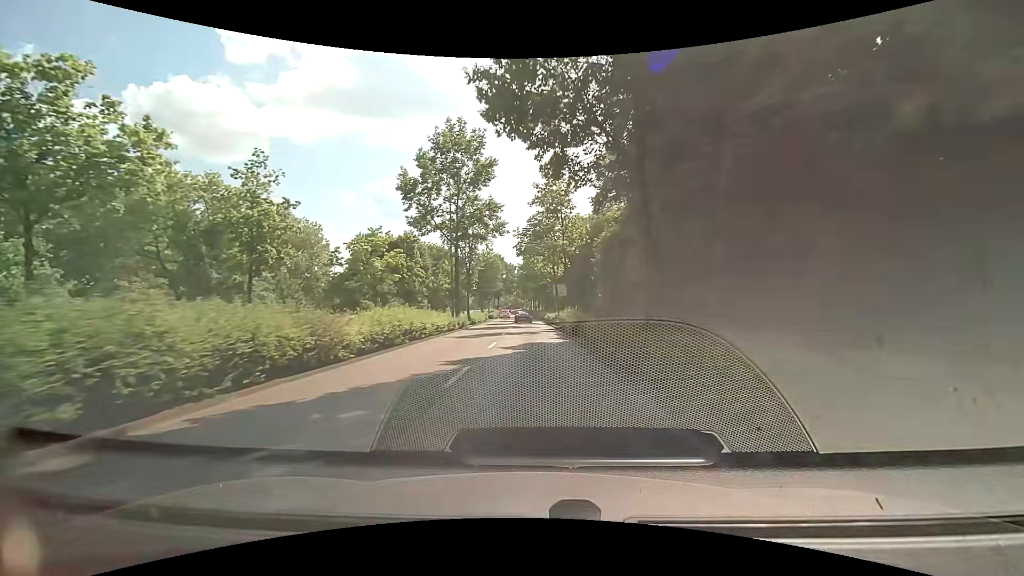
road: primary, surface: asphalt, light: Day
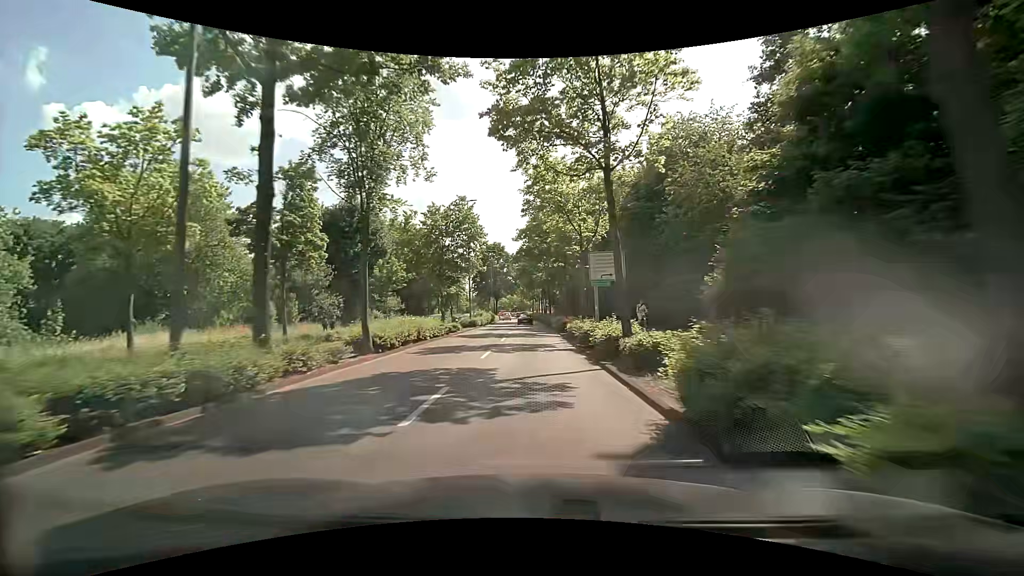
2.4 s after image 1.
(-1.0, +29.8) m; -3°
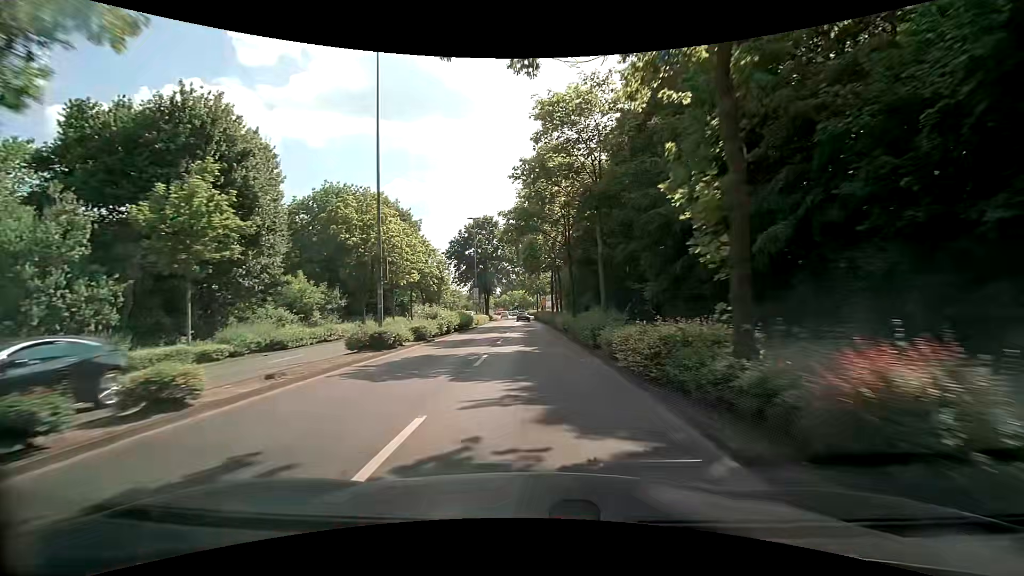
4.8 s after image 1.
(-0.3, +29.7) m; 0°
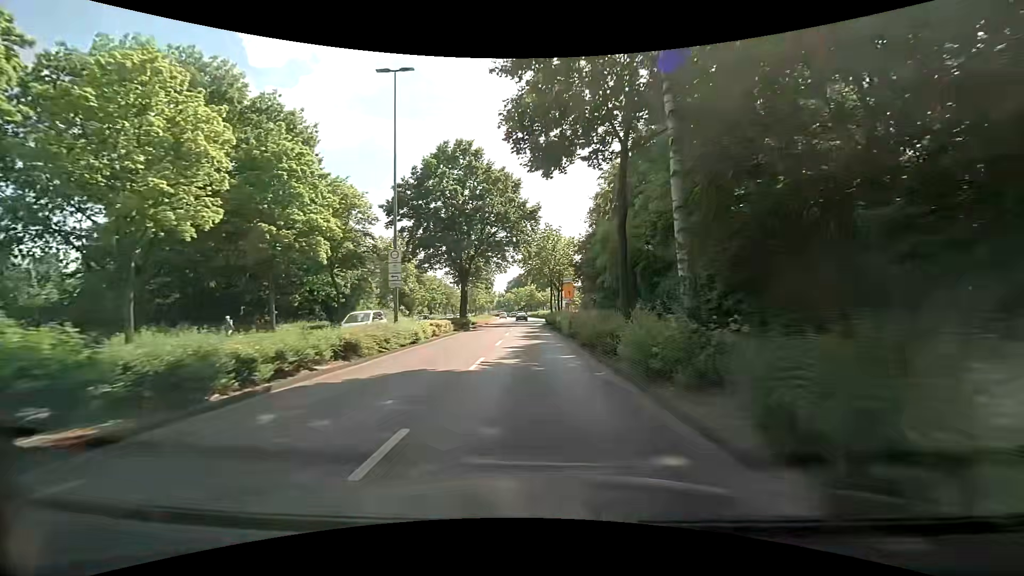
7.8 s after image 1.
(-0.3, +37.1) m; -1°
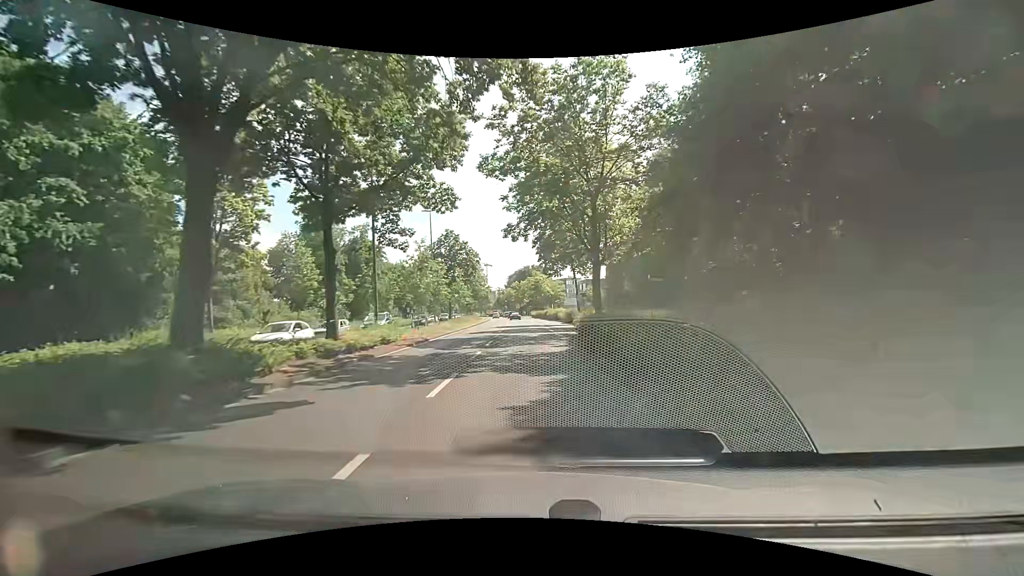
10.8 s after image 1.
(-0.4, +37.1) m; -1°
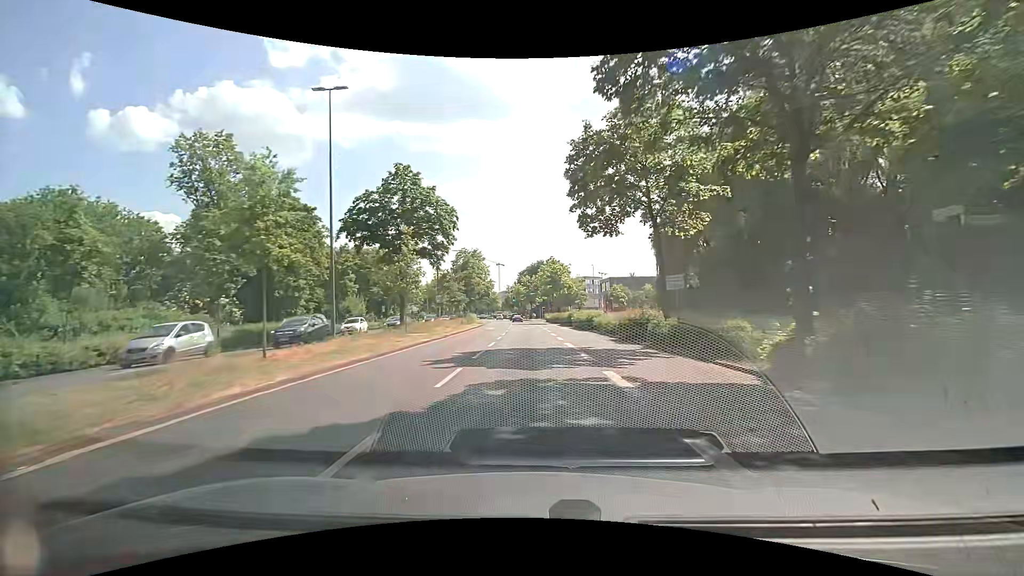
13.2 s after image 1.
(-0.5, +29.5) m; -1°
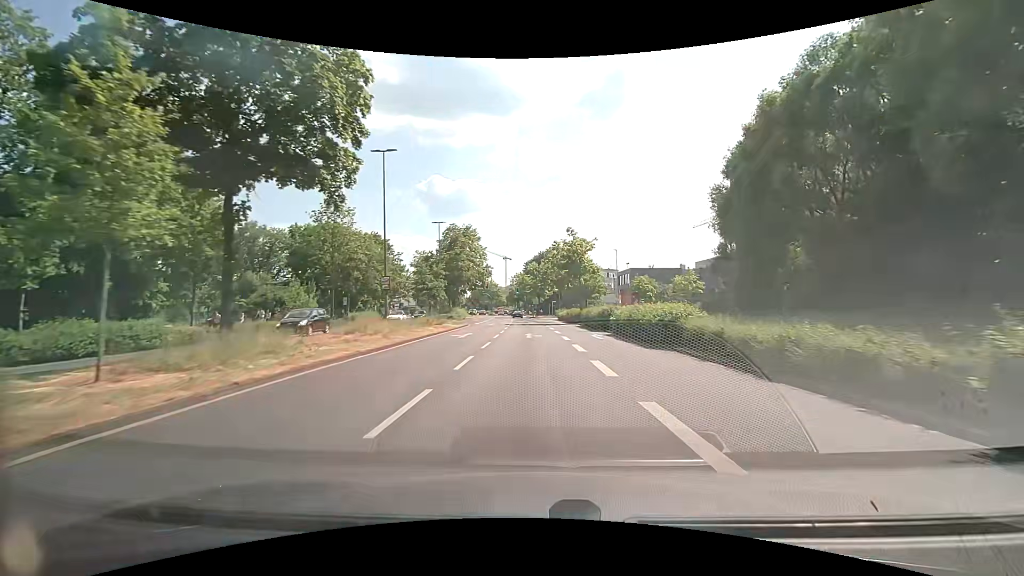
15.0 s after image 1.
(-0.3, +22.0) m; -1°
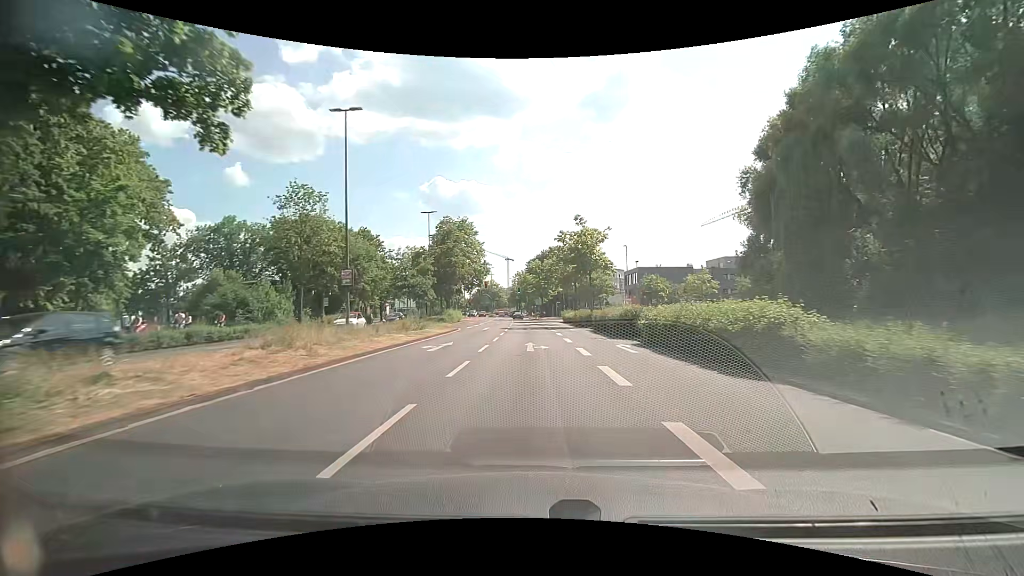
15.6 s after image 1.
(0.0, +7.3) m; -1°
(0, +10) (0, +20) (0, +30) (0, +40) (-1, +50) (-1, +60) (-1, +70) (-2, +80) (-2, +90) (-3, +100) m
